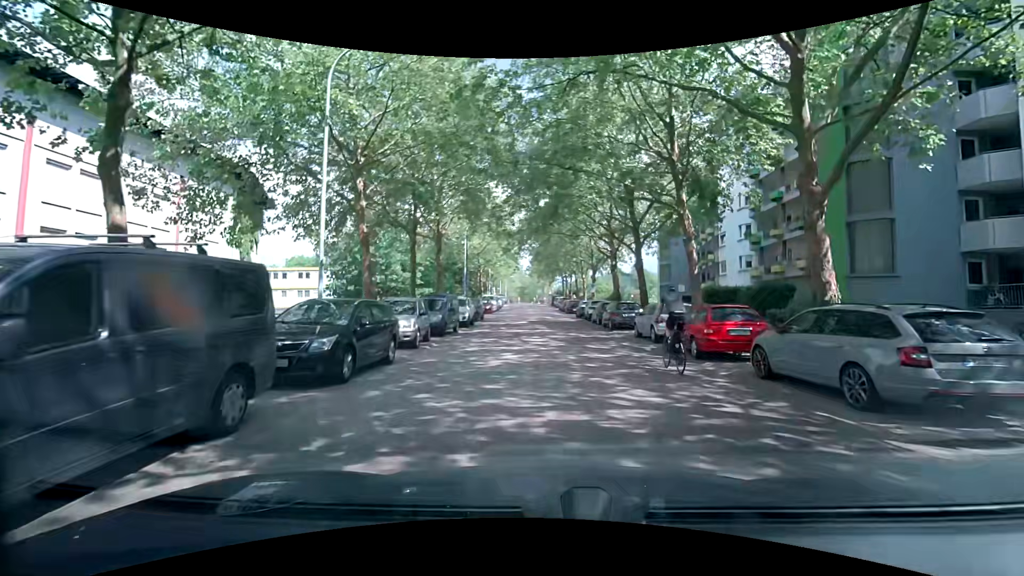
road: residential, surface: asphalt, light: Day
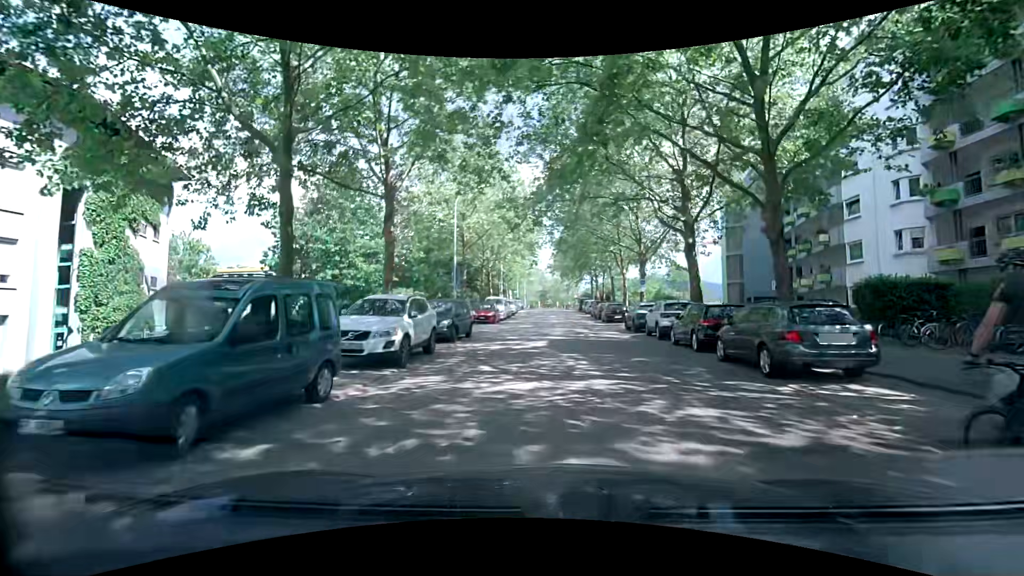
(-0.5, +16.0) m; -1°
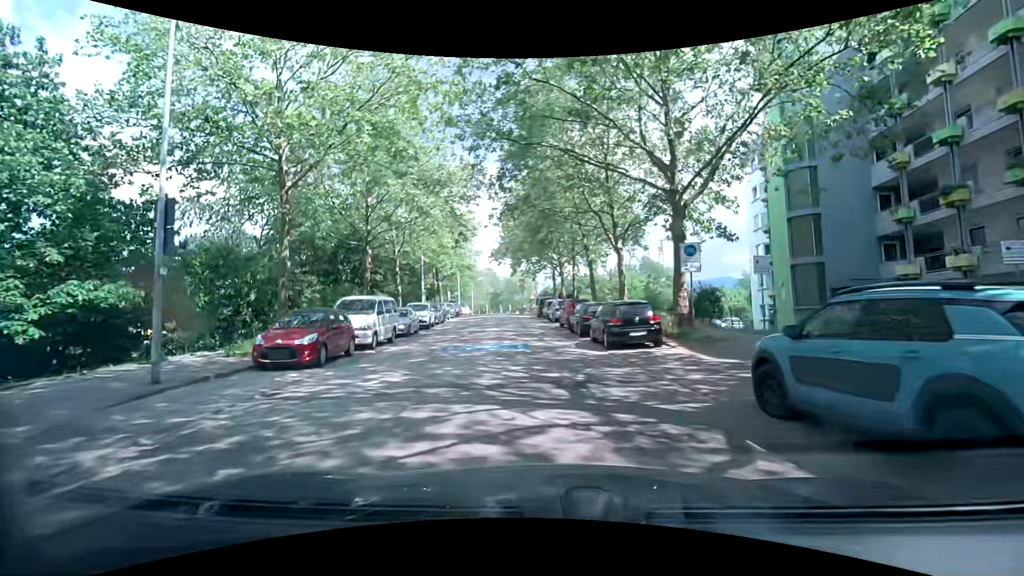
(+0.5, +21.7) m; +2°
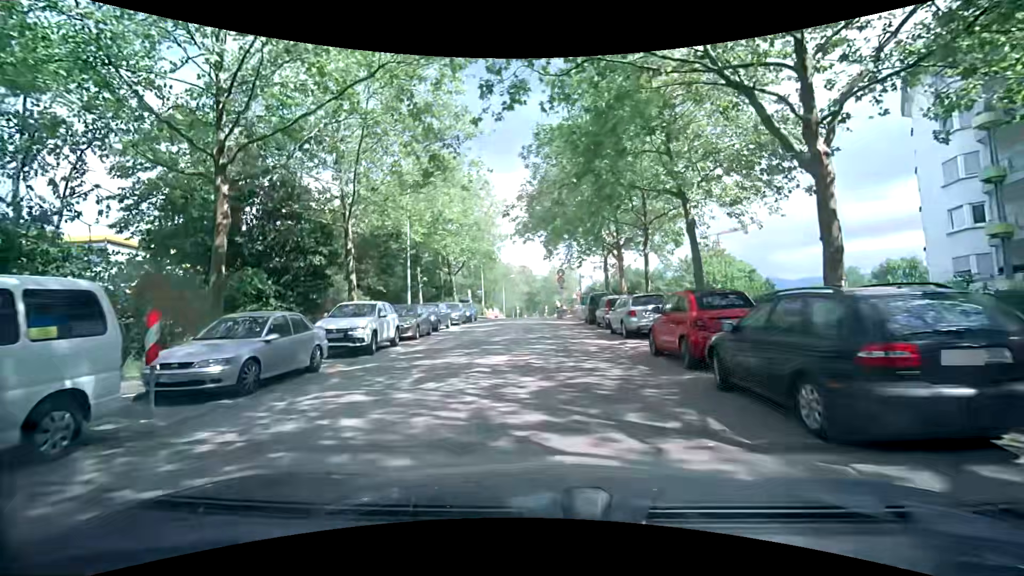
(-0.4, +15.8) m; -2°
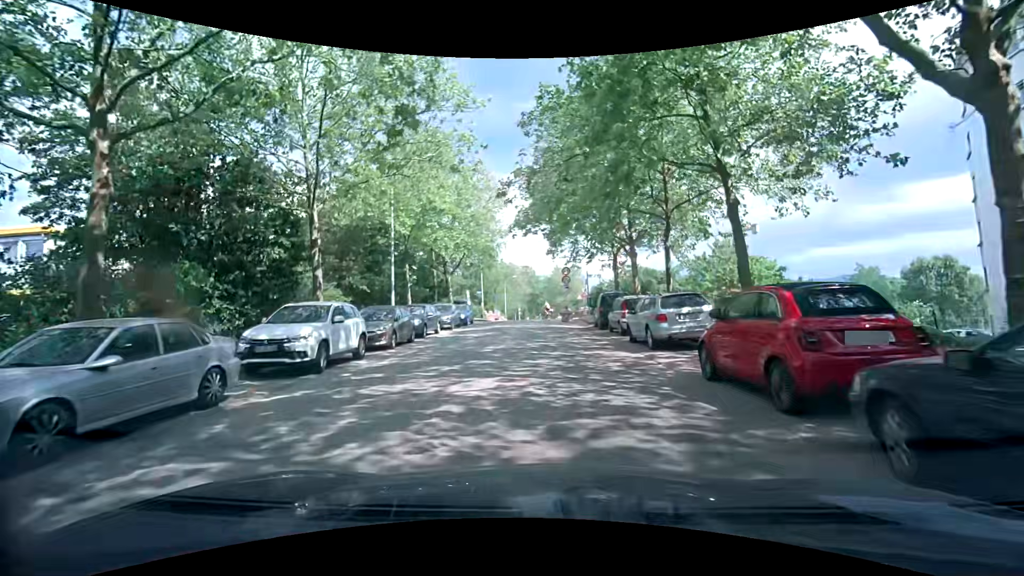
(-0.1, +3.7) m; -1°
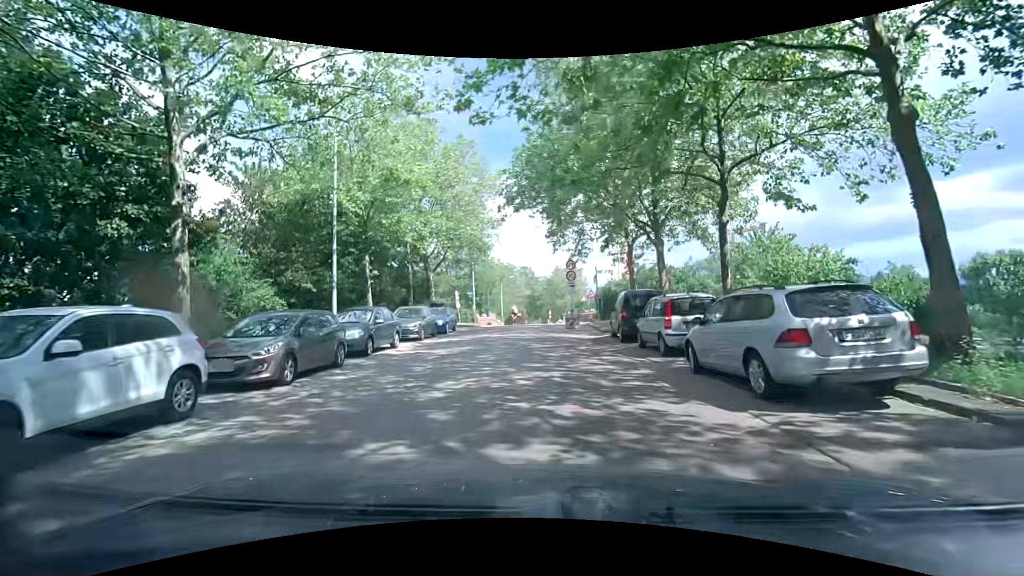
(0.0, +6.9) m; 0°
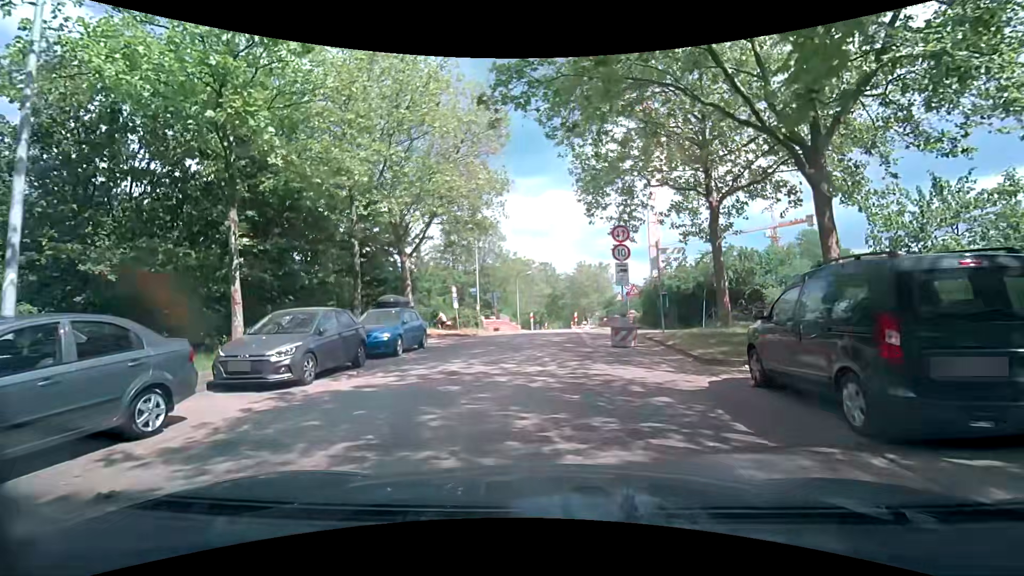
(-0.5, +11.8) m; -3°
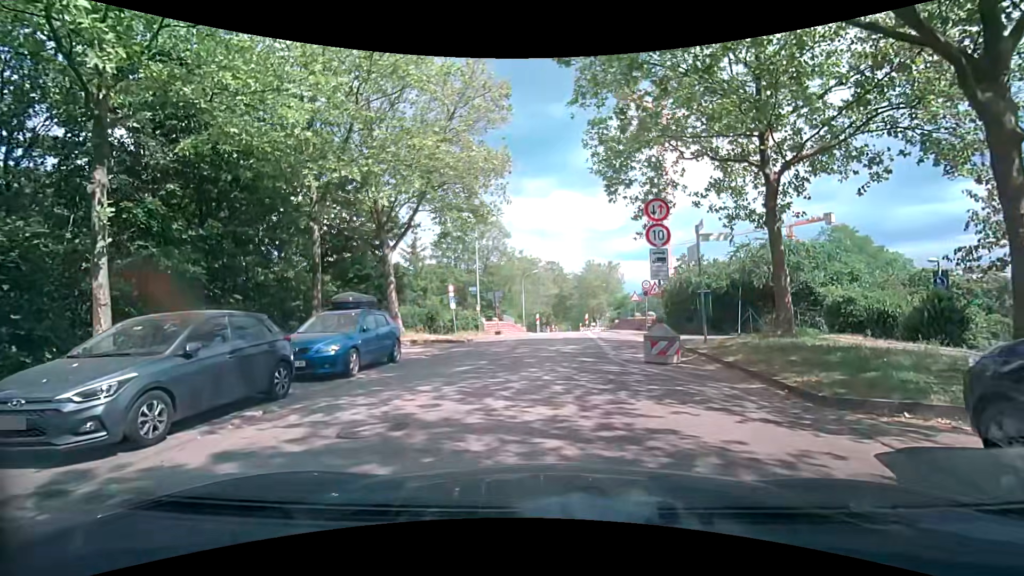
(-0.1, +3.9) m; 0°
